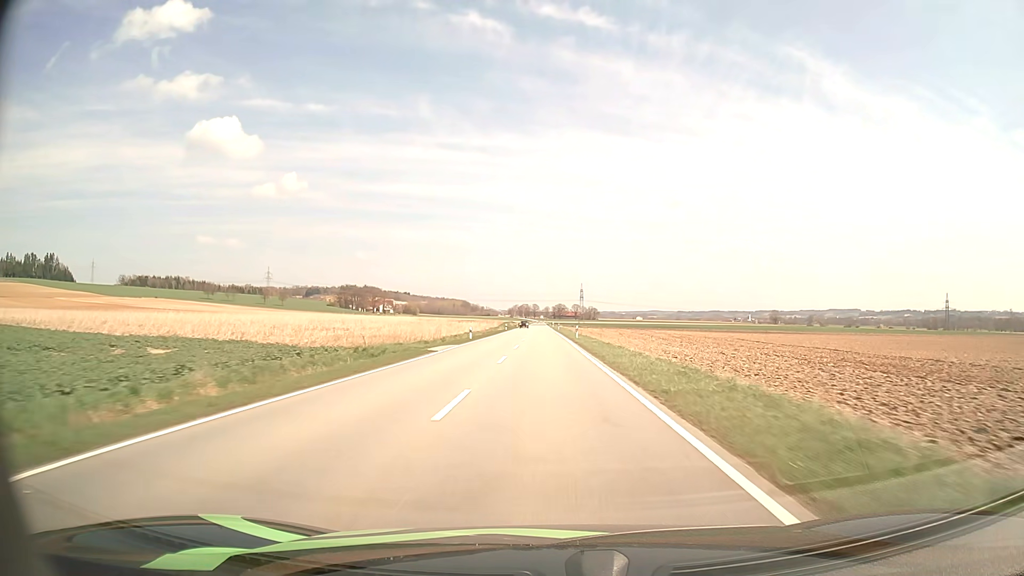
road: tertiary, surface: asphalt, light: Day
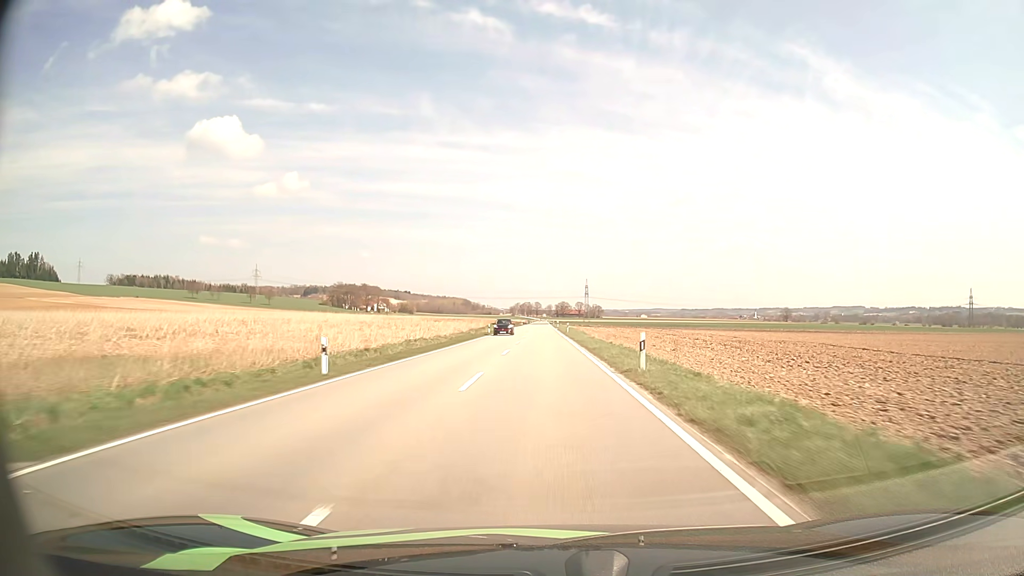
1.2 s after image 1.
(-0.1, +33.4) m; 0°
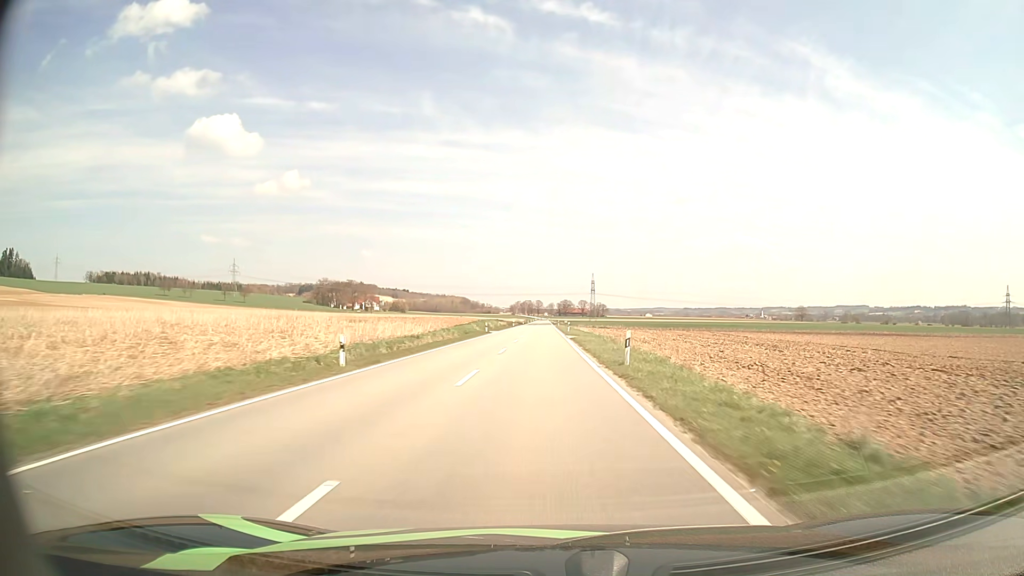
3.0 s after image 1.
(-0.2, +49.2) m; 0°
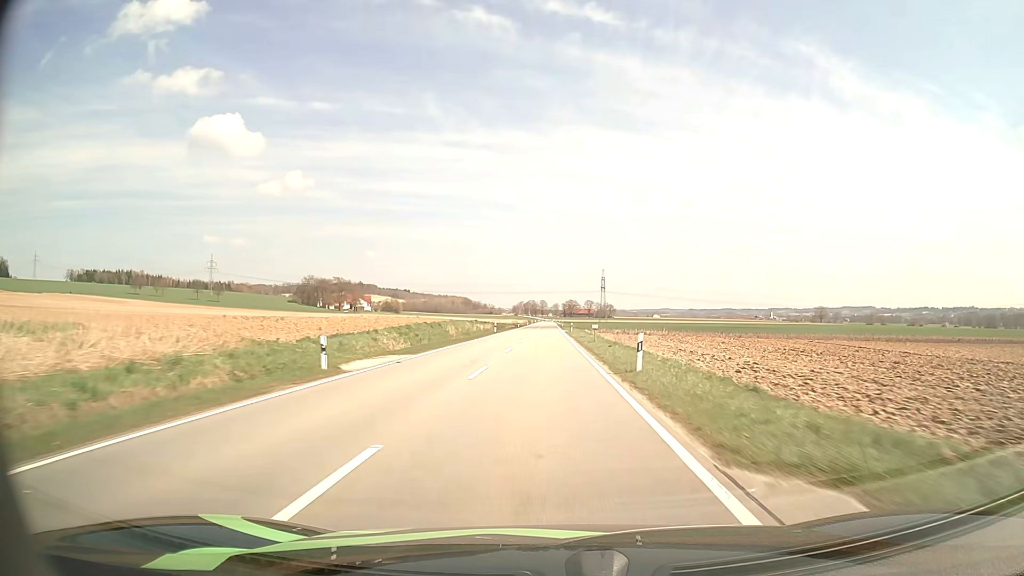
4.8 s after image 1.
(-0.1, +47.9) m; 0°
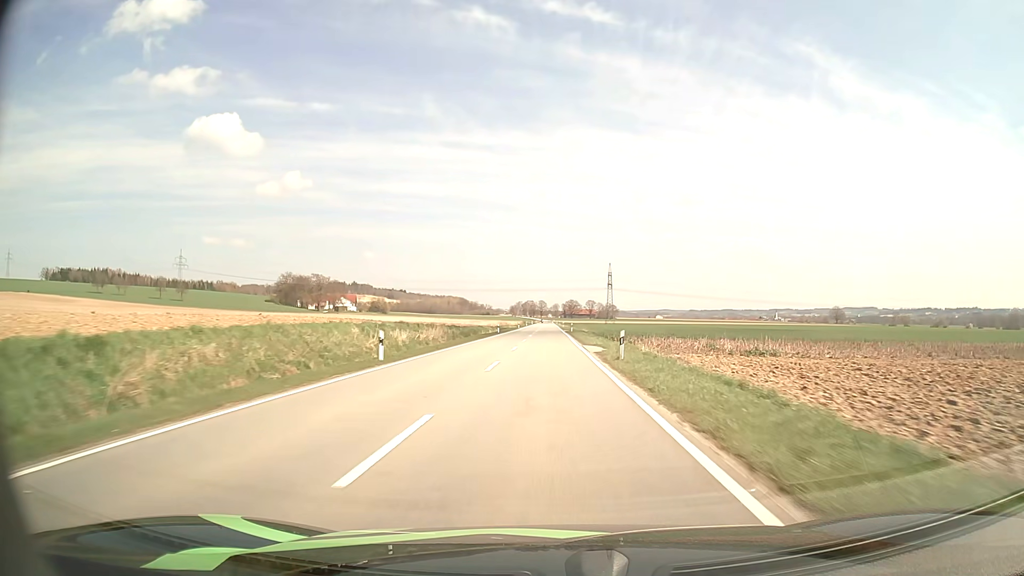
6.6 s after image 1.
(0.0, +47.4) m; 0°
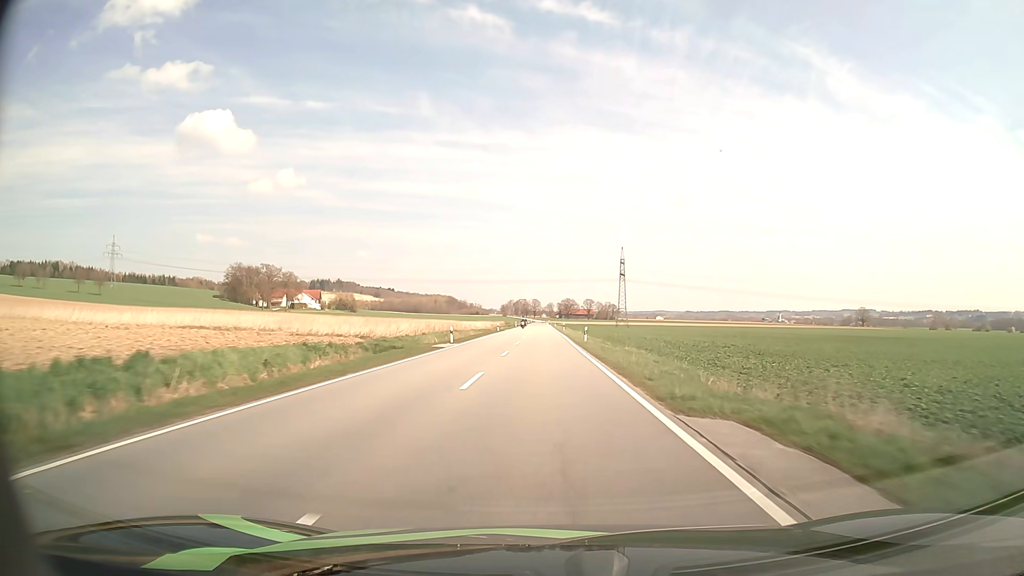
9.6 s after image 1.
(+0.2, +79.8) m; +1°
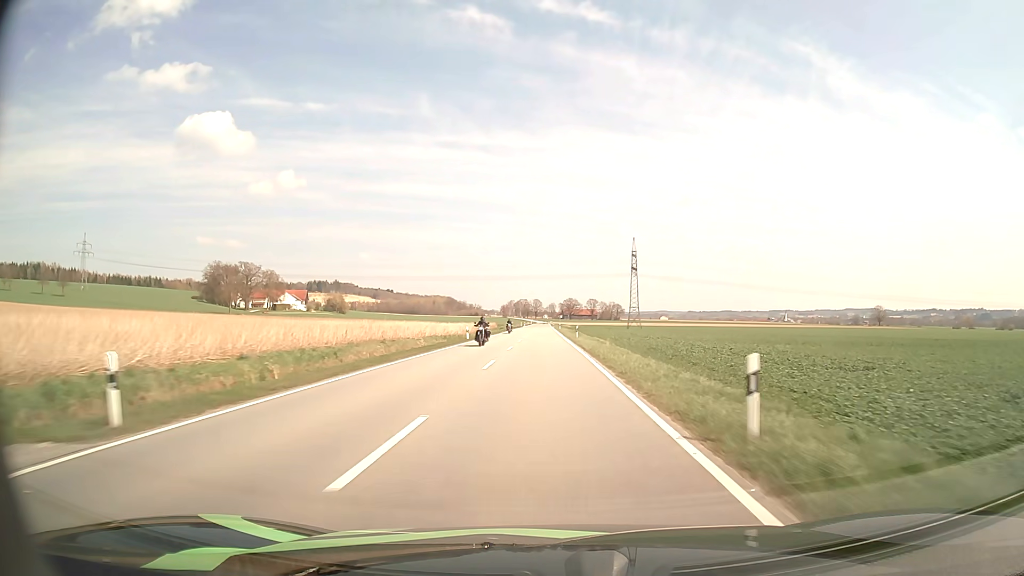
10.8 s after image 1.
(0.0, +32.3) m; 0°
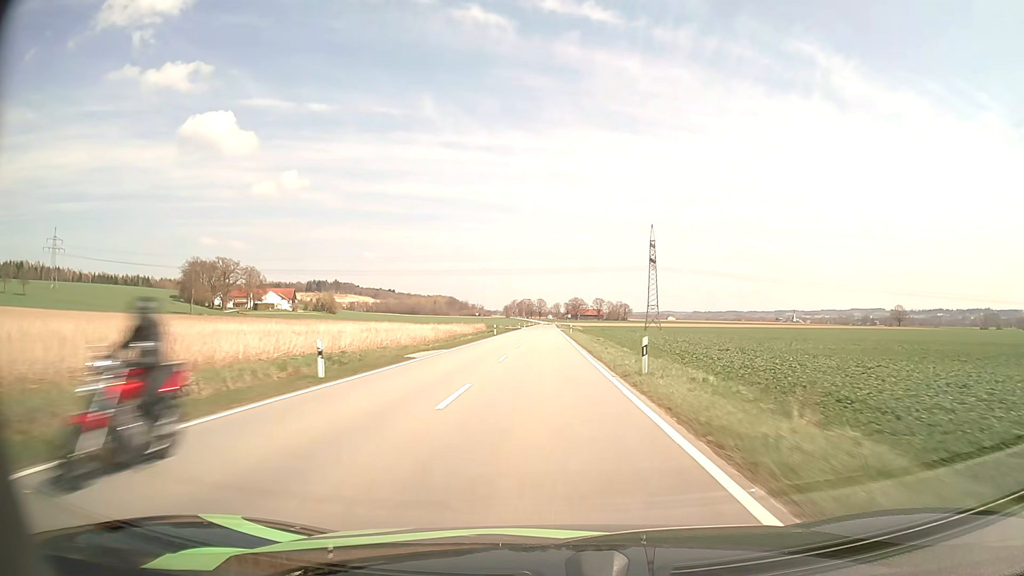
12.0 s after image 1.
(-0.1, +32.4) m; 0°
(0, +10) (0, +20) (0, +30) (0, +40) (0, +50) (0, +60) (0, +70) (0, +80) (0, +90) (0, +100) m
